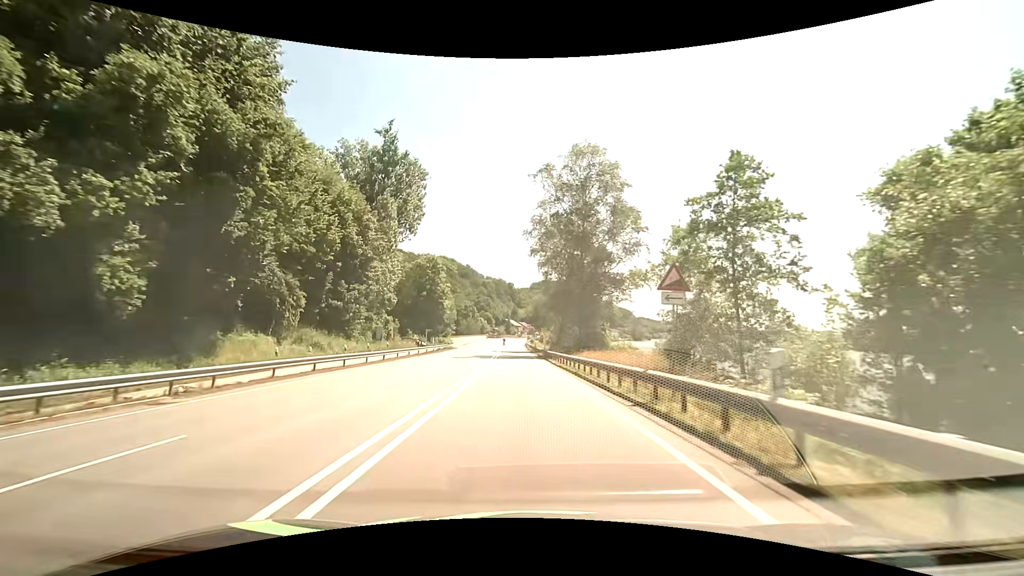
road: primary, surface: asphalt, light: Day
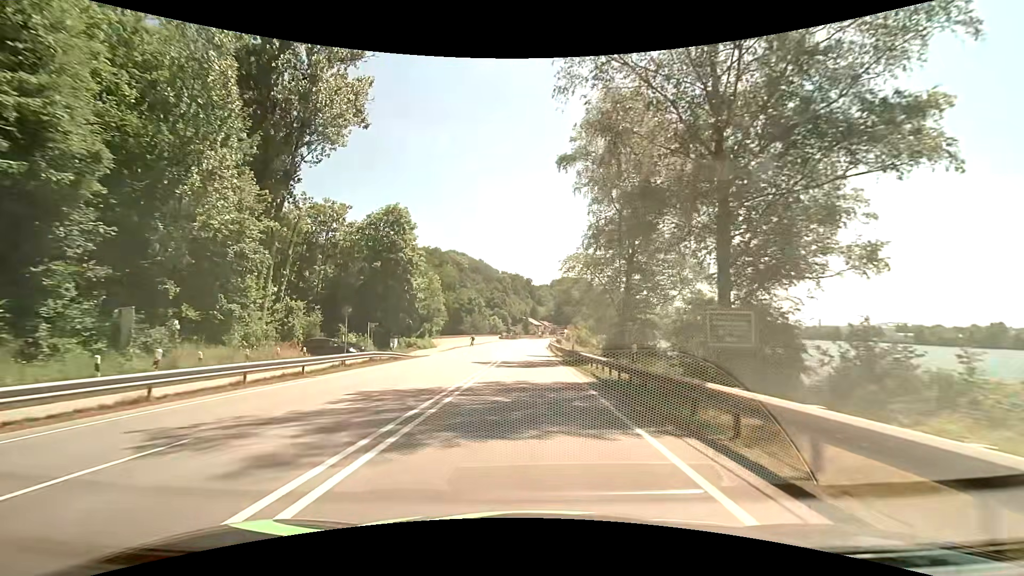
(-0.5, +36.4) m; -2°
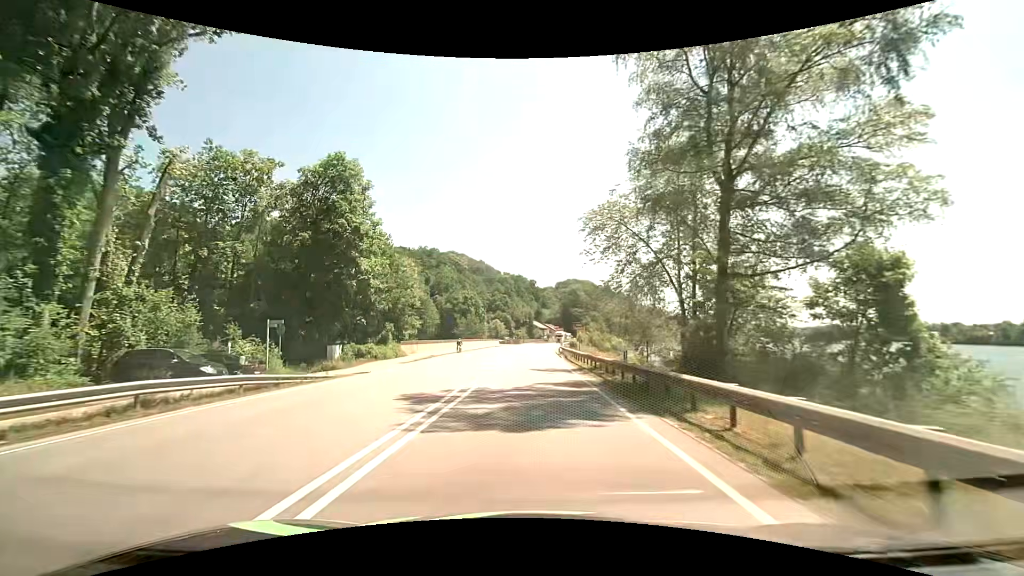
(-0.1, +17.3) m; -1°
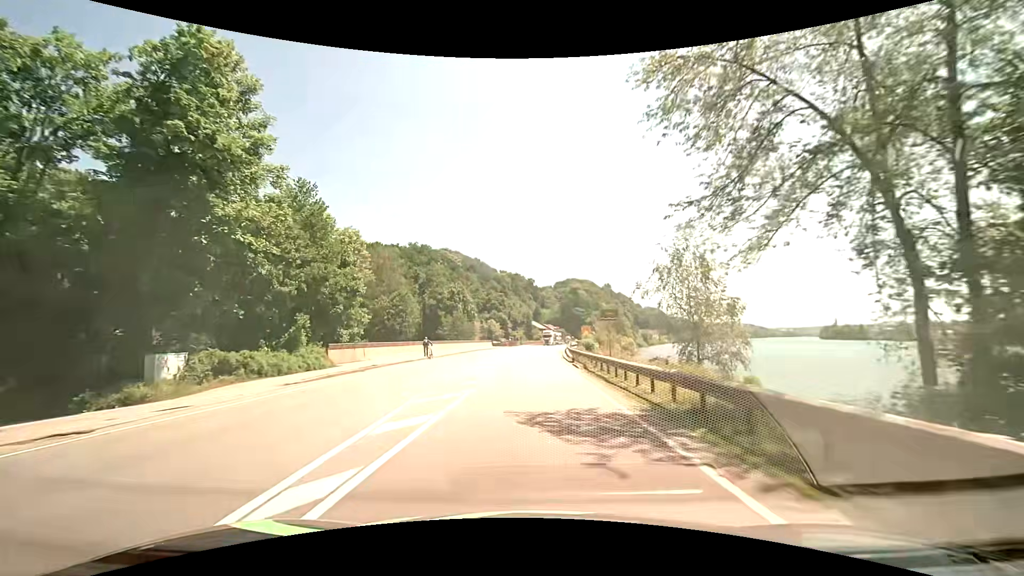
(+0.1, +16.5) m; 0°
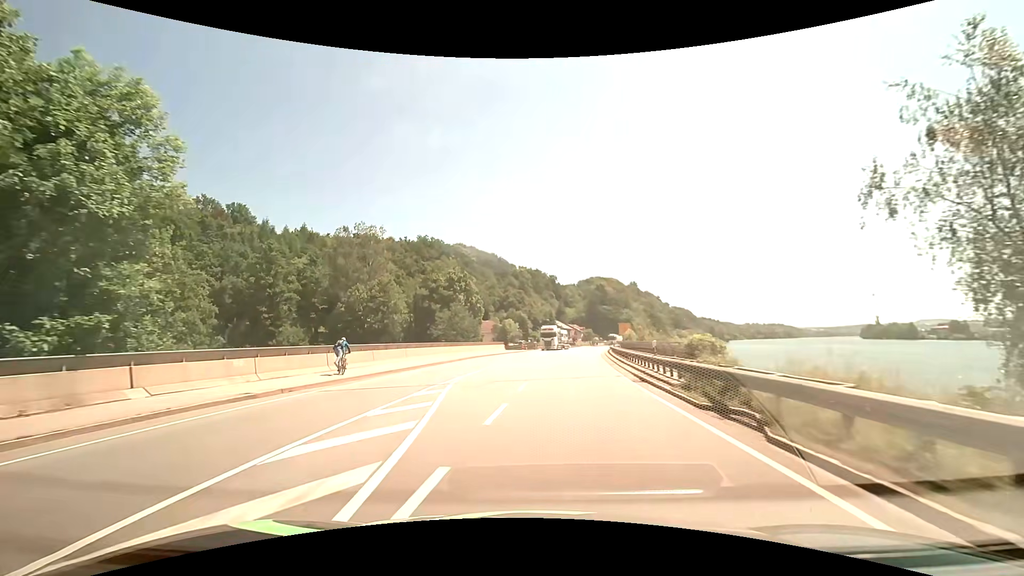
(-0.2, +23.3) m; -2°
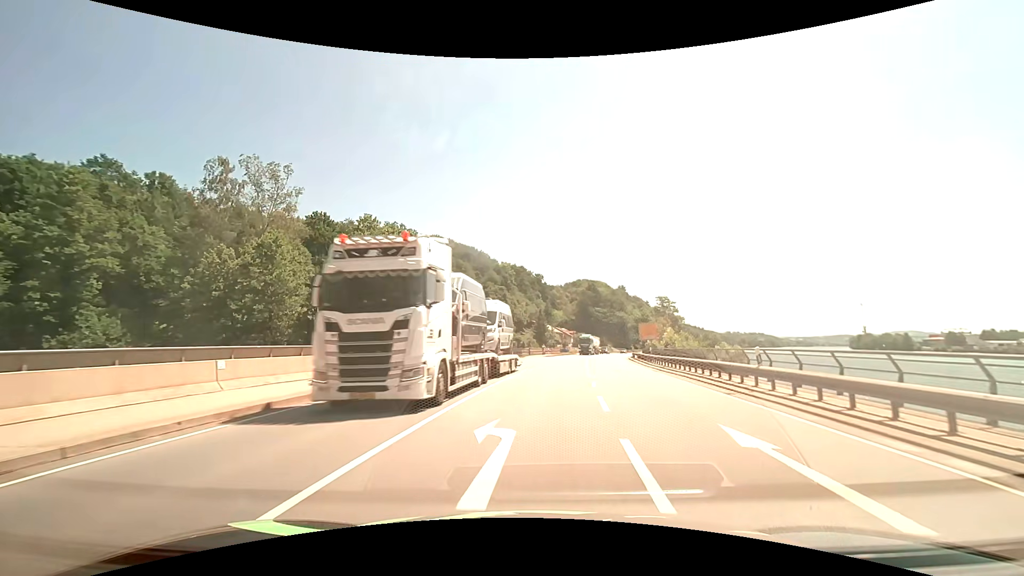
(-0.3, +28.1) m; +2°
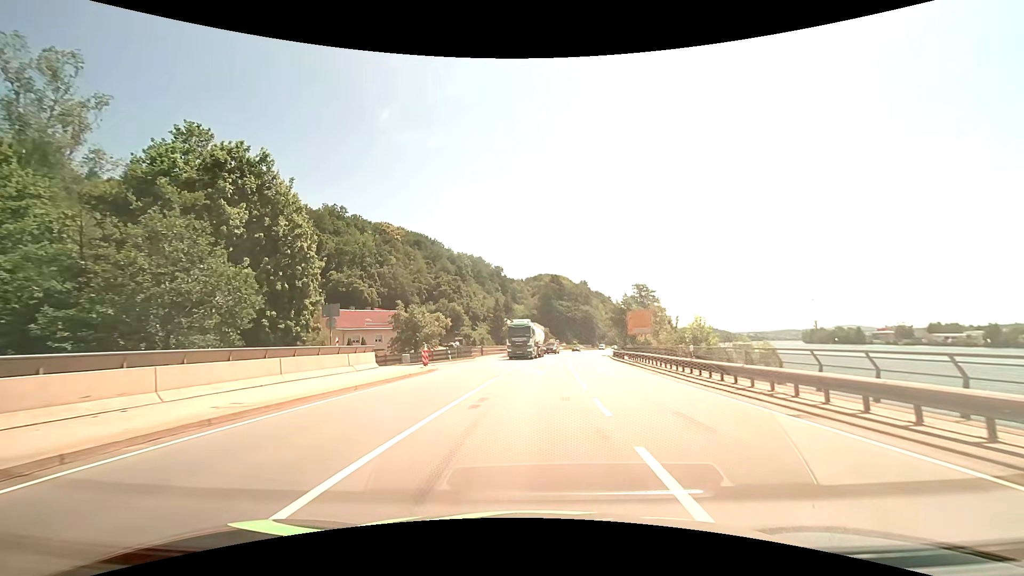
(+0.9, +18.4) m; +4°
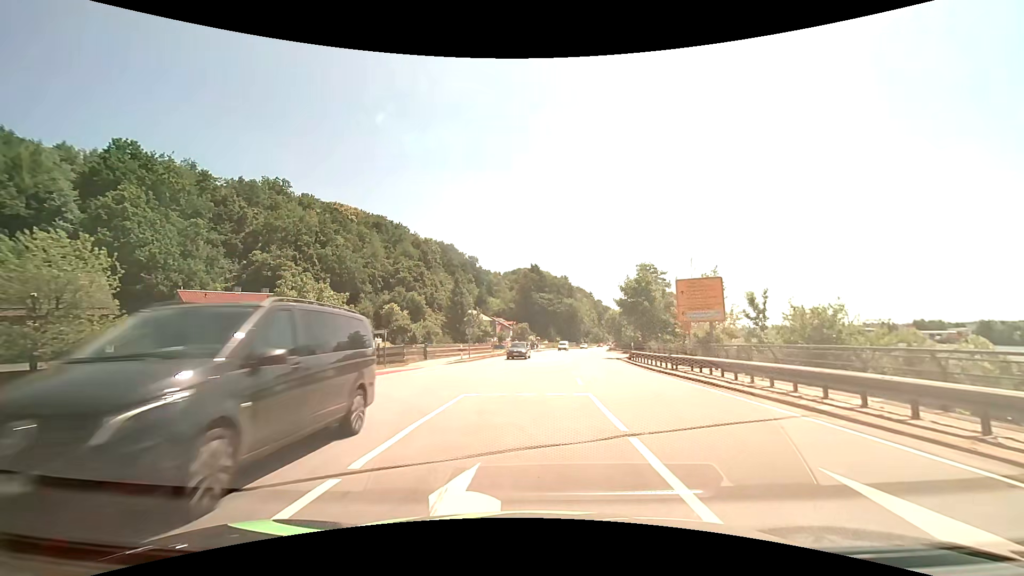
(+0.6, +22.4) m; +3°
(0, +10) (-1, +20) (-8, +25) (-18, +23) (-26, +17) (-34, +11) (-42, +5) (-49, -2) (-57, -8) (-65, -15) m
